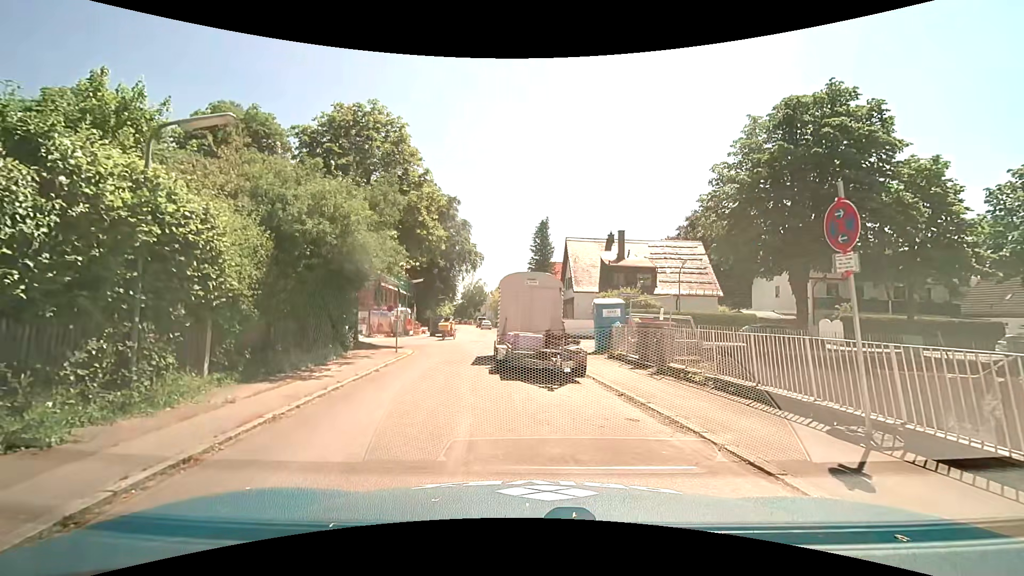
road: residential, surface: asphalt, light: Day
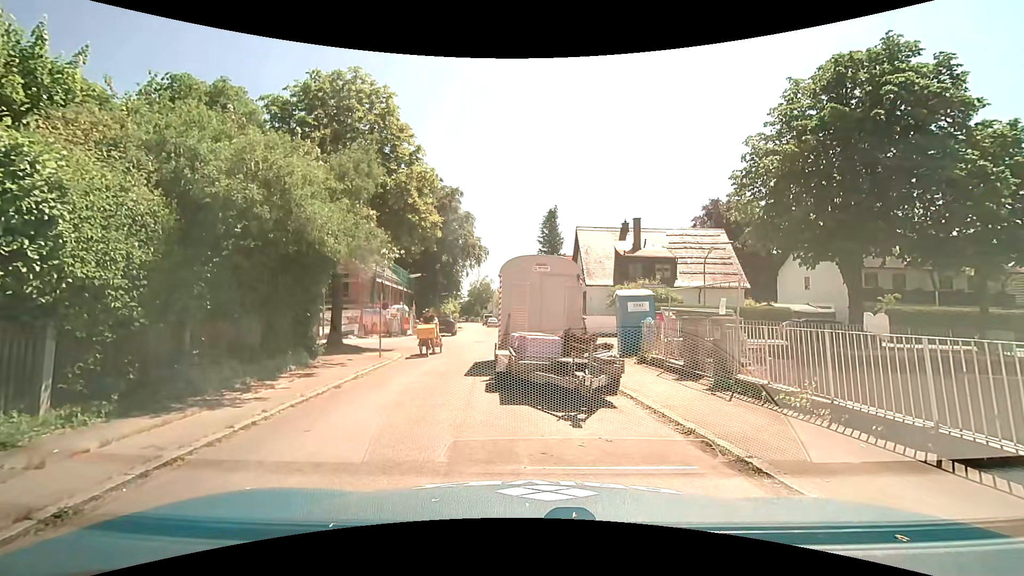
(-0.1, +3.4) m; -2°
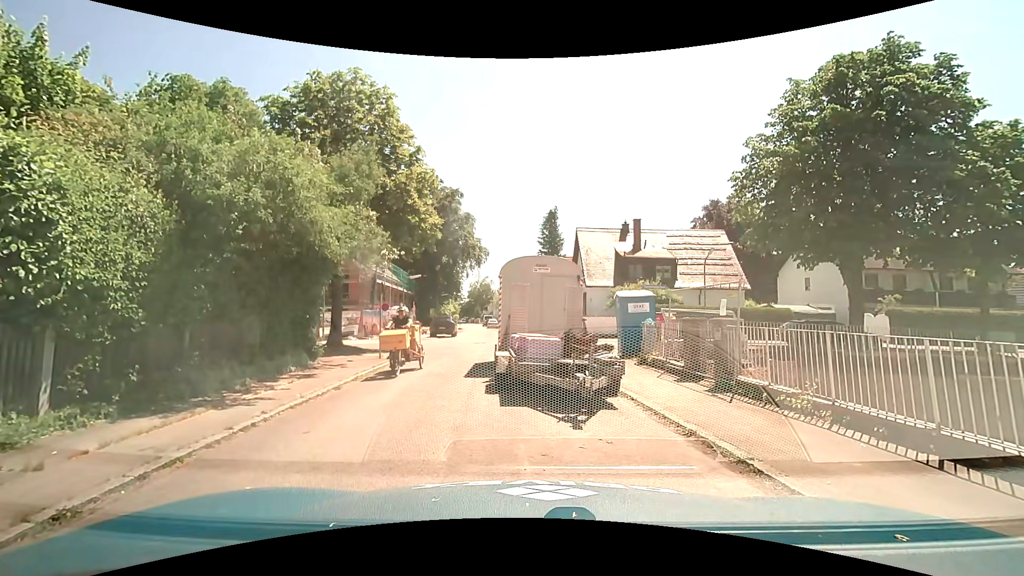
(0.0, +0.1) m; 0°
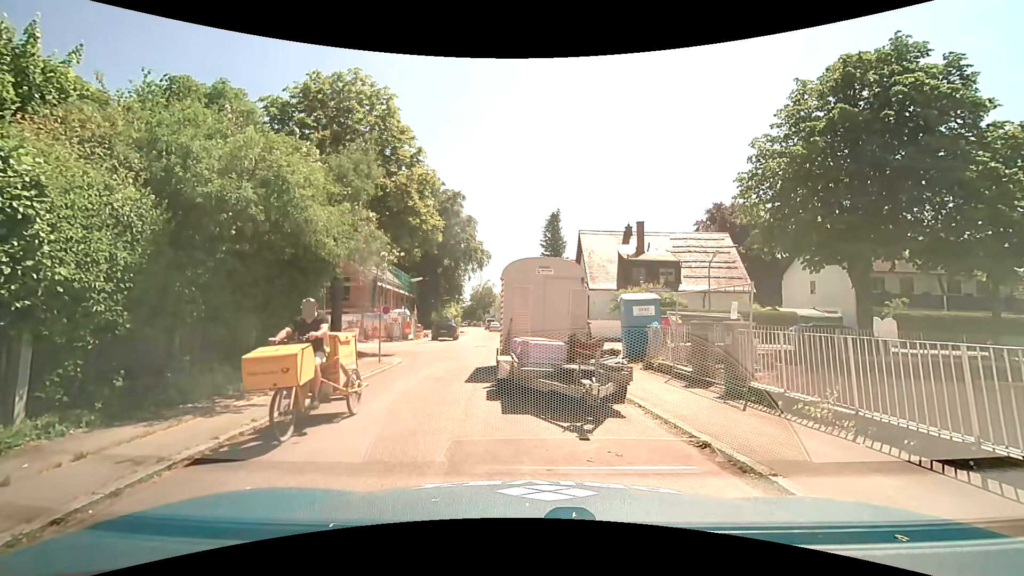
(0.0, +0.4) m; 0°
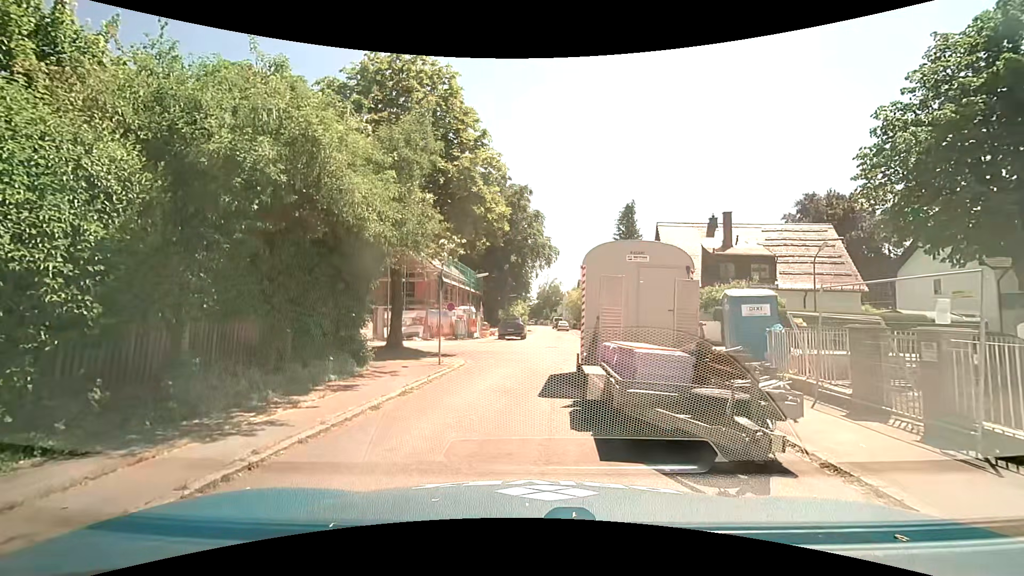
(0.0, +2.4) m; -6°
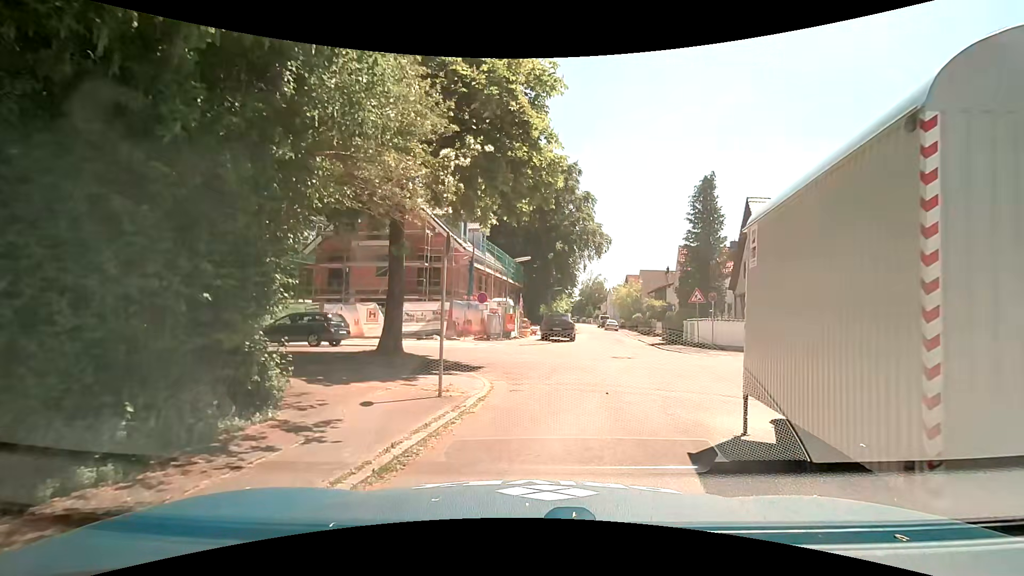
(-0.7, +7.5) m; -6°
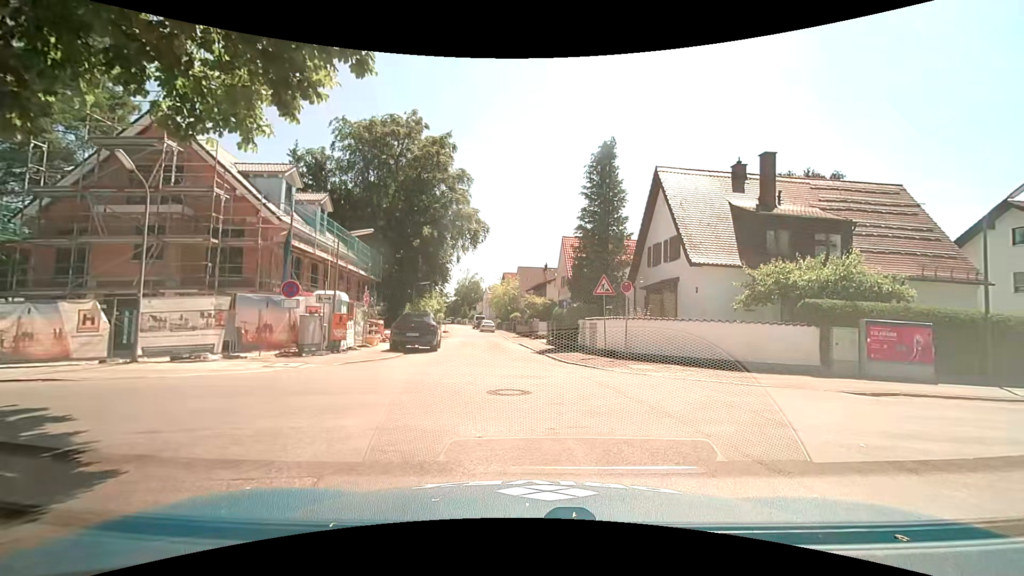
(+0.9, +8.4) m; +14°
